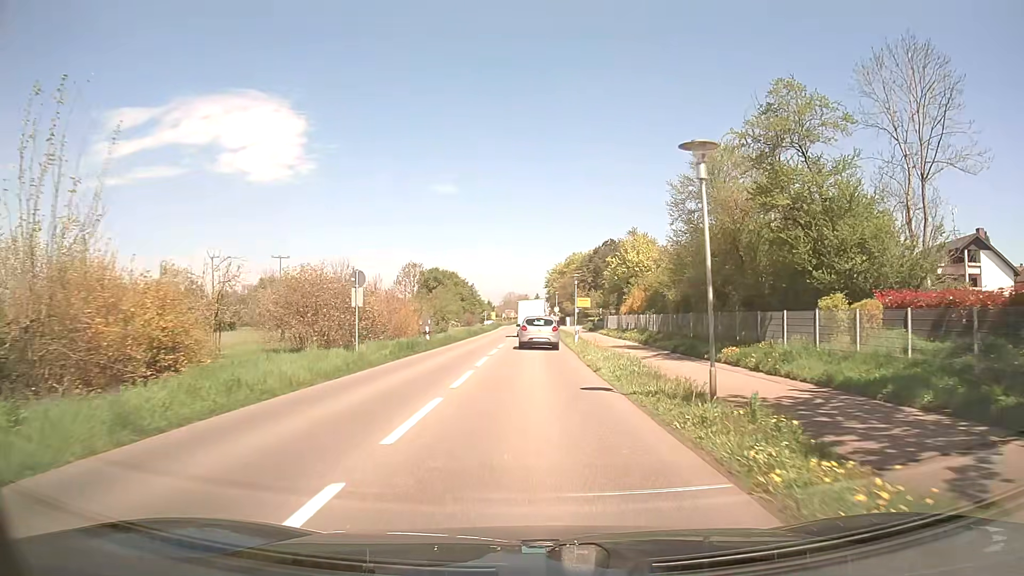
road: secondary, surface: asphalt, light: Day
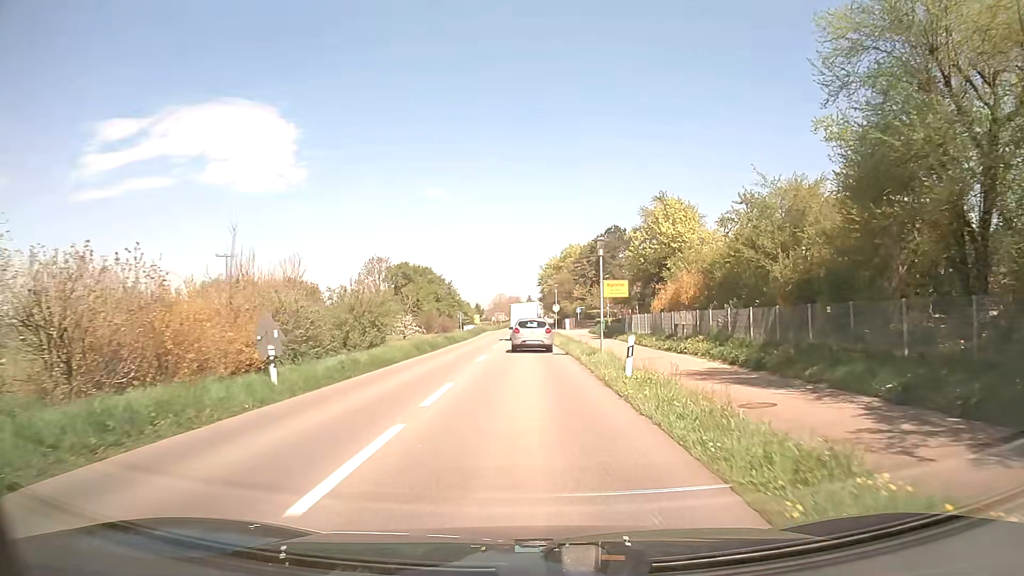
(+0.1, +20.7) m; +1°
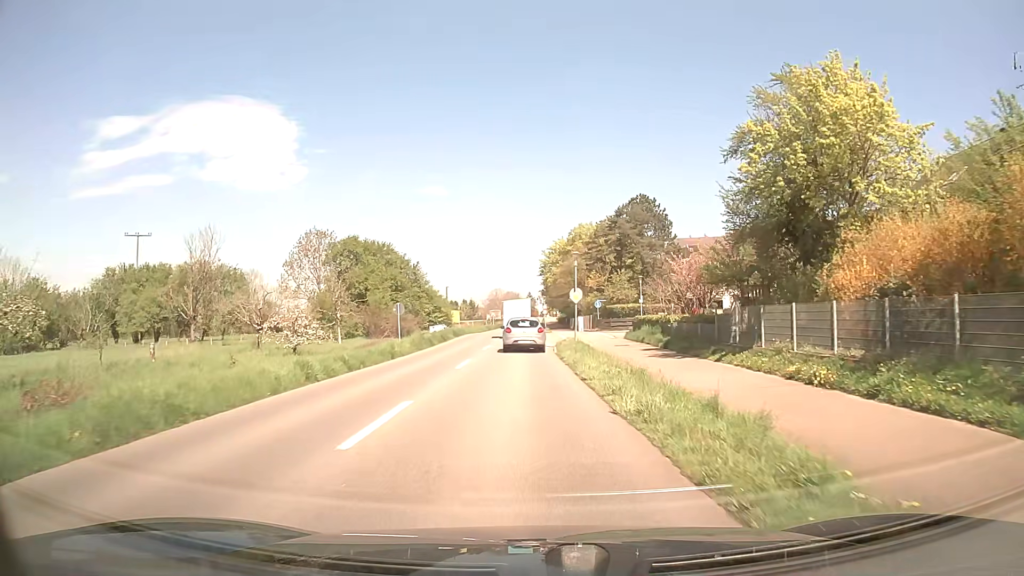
(+0.1, +27.5) m; 0°
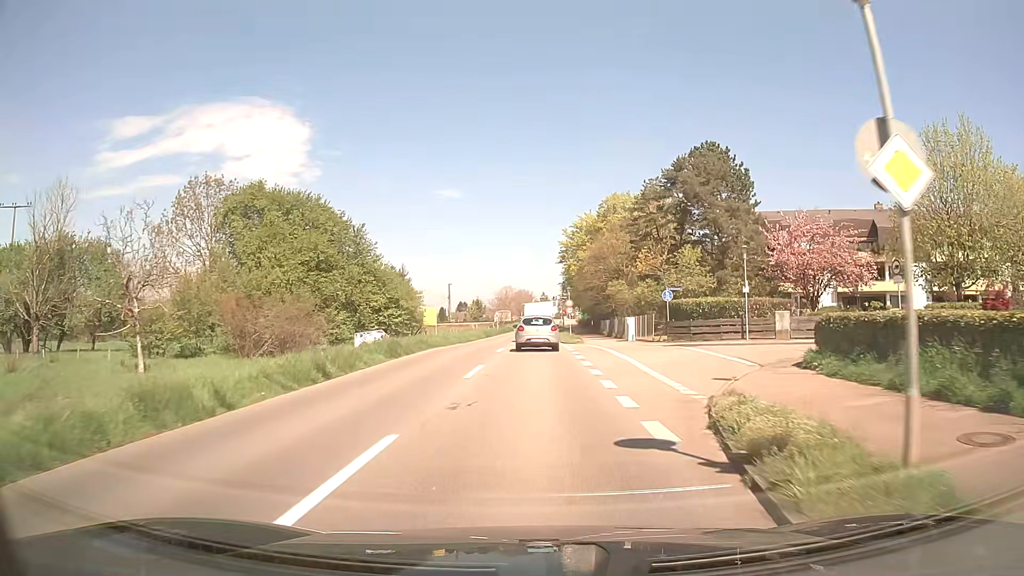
(-0.5, +27.4) m; -2°
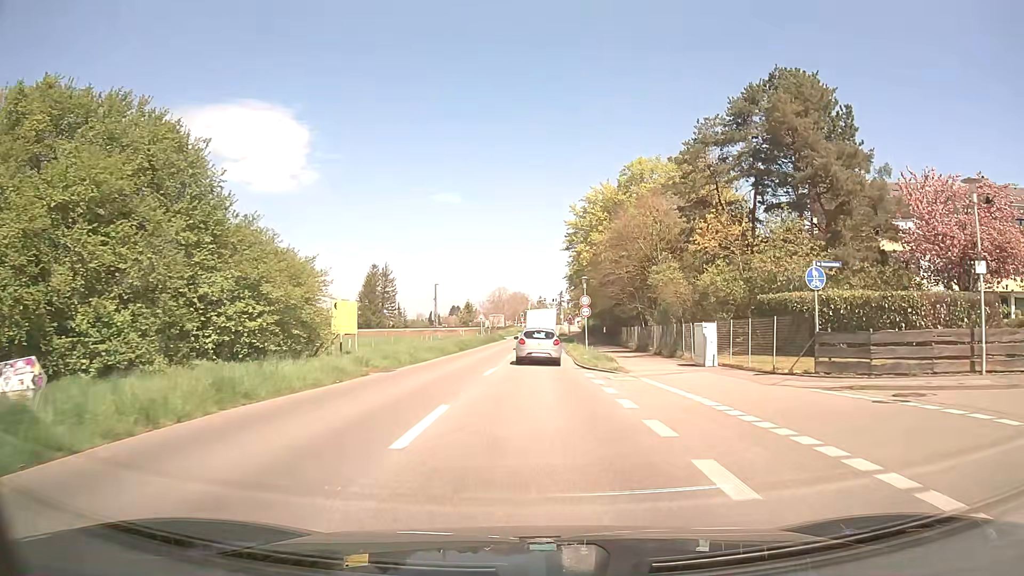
(+0.1, +20.5) m; +1°
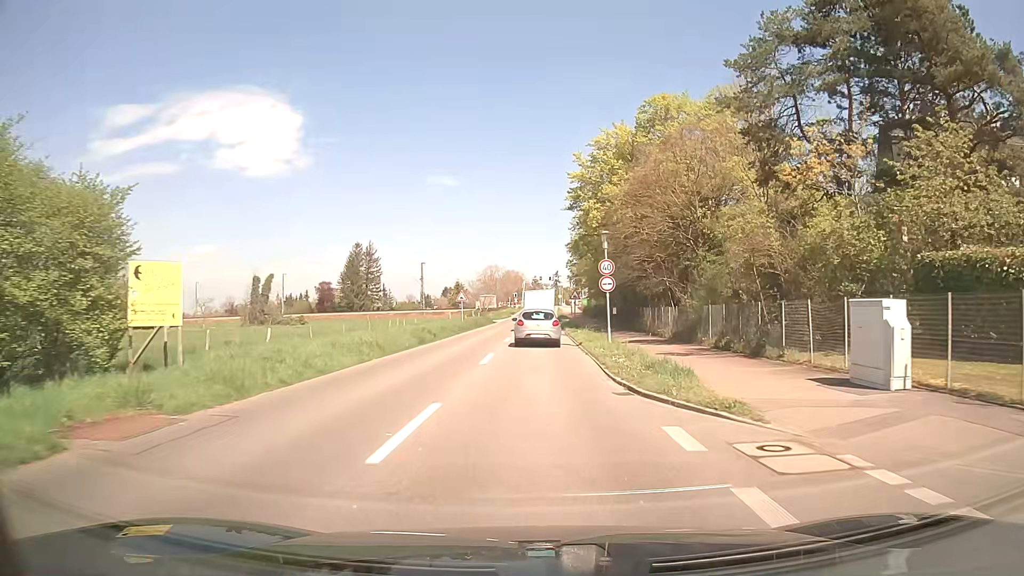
(+0.1, +13.2) m; +1°
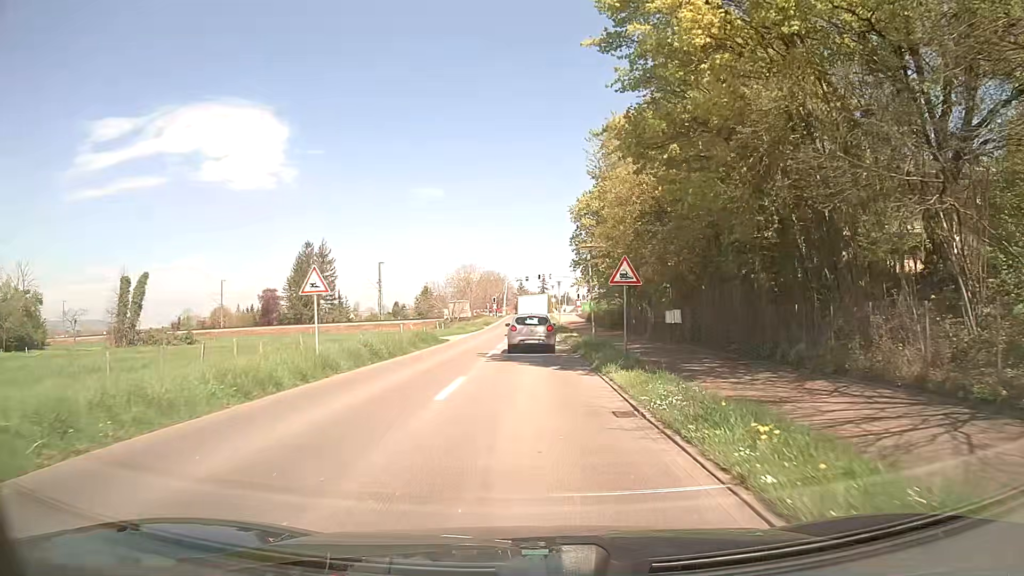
(+0.2, +30.8) m; +1°
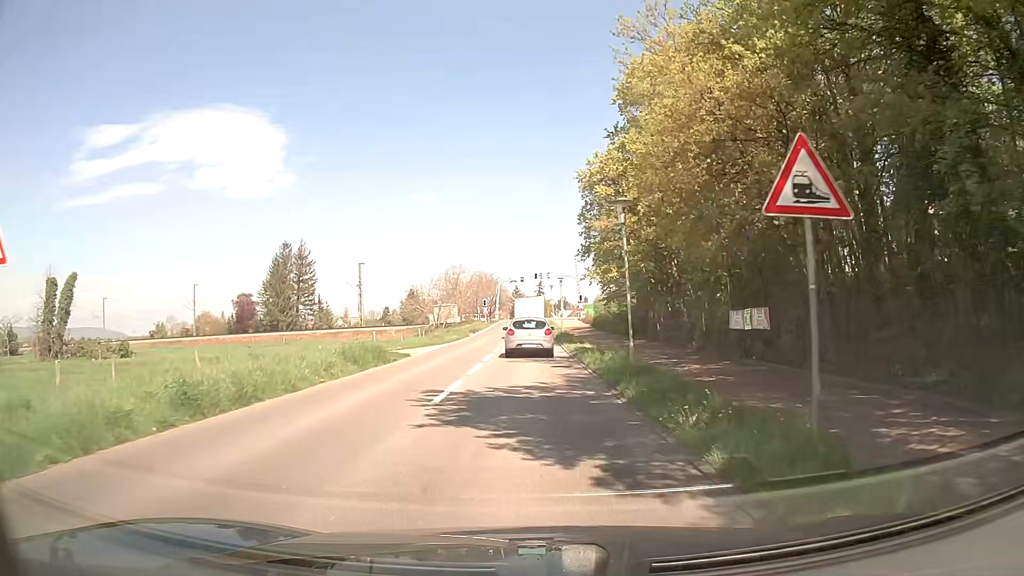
(0.0, +11.9) m; +1°
(0, +10) (0, +20) (0, +30) (0, +40) (0, +50) (0, +60) (0, +70) (0, +80) (0, +90) (0, +100) m
